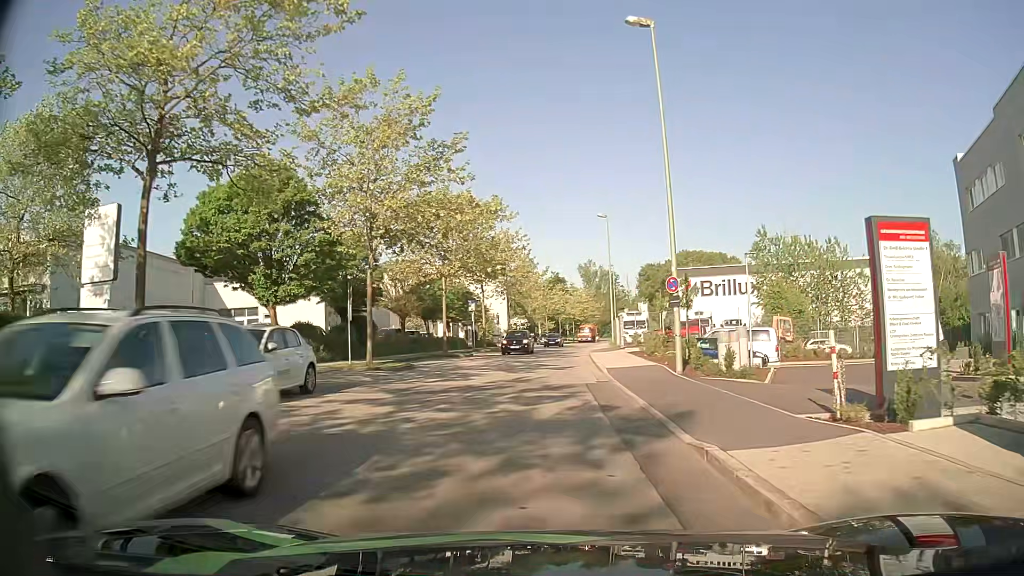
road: residential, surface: asphalt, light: Day
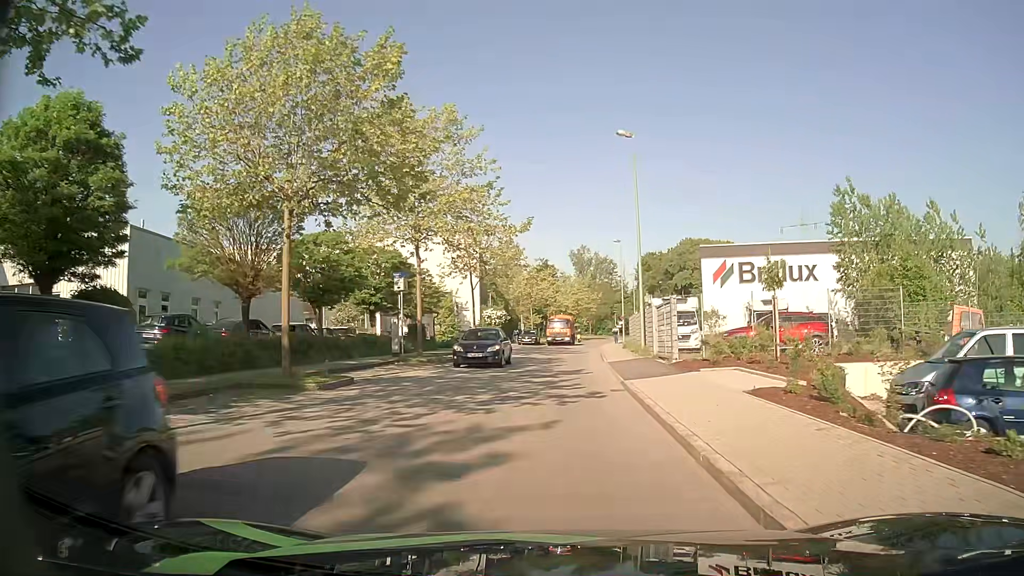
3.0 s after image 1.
(+0.2, +22.0) m; +1°
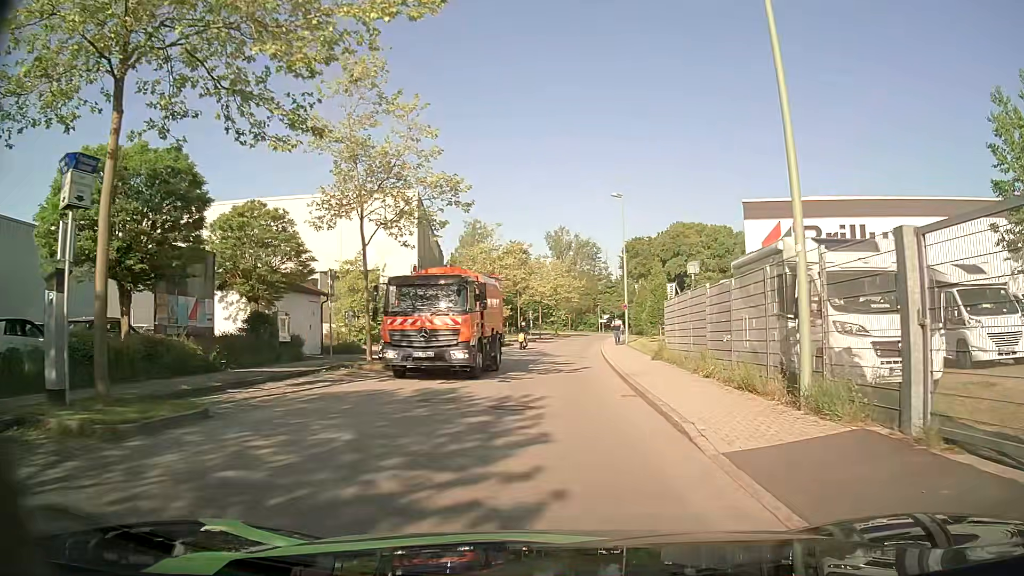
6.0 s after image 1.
(+0.3, +21.2) m; +2°
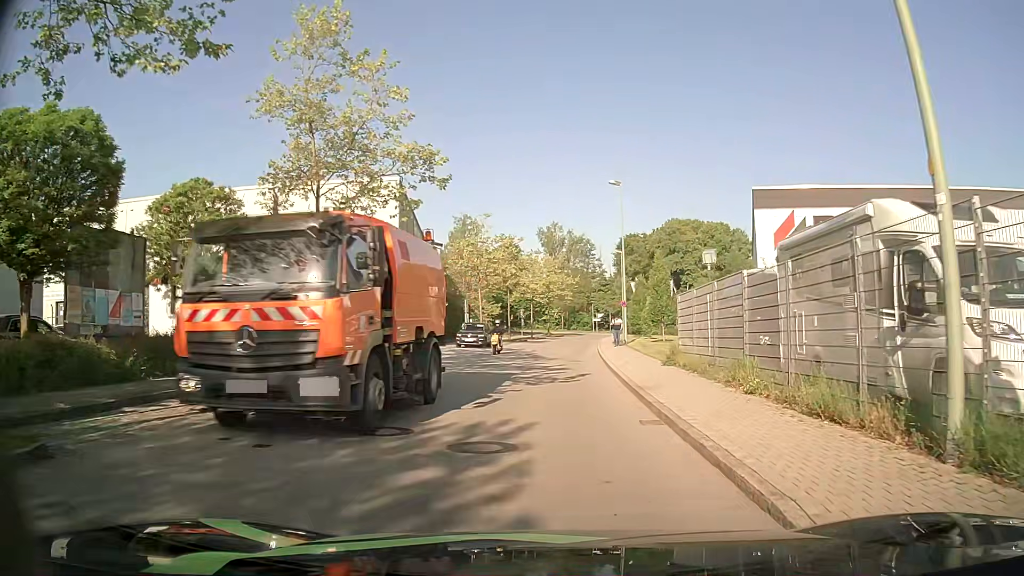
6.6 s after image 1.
(0.0, +3.8) m; +1°
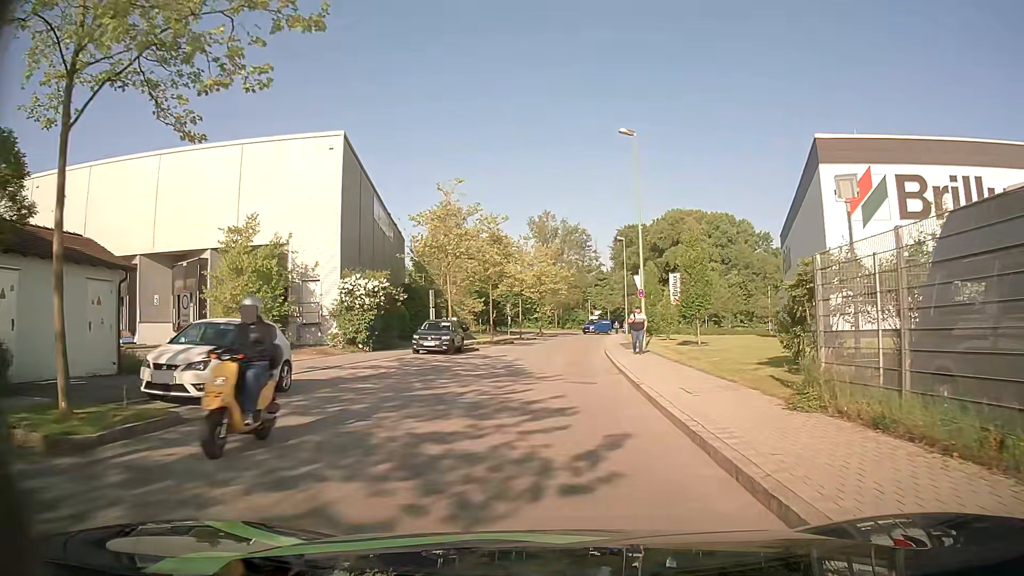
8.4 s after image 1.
(+0.1, +11.2) m; +1°
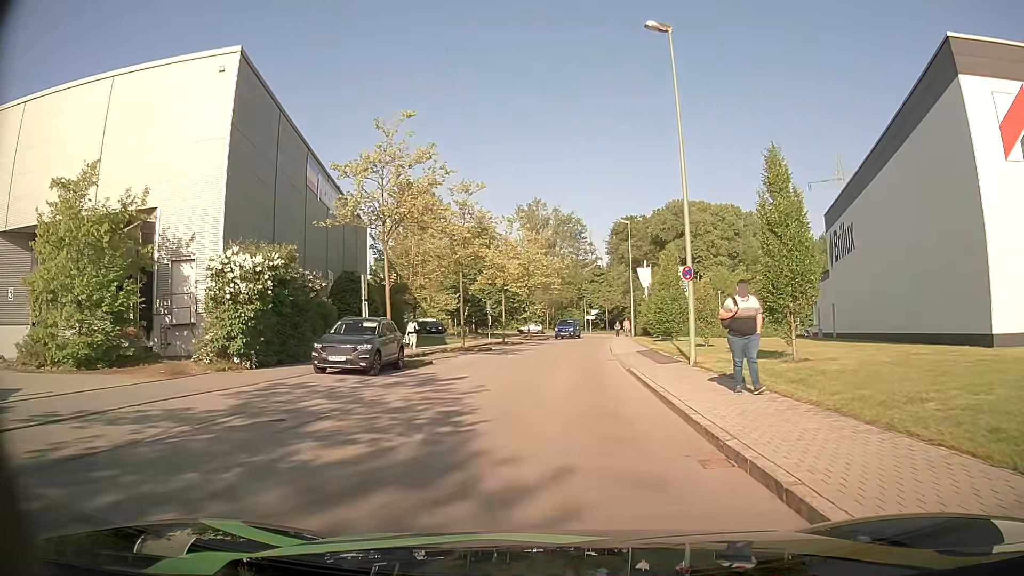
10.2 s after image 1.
(0.0, +12.1) m; +1°
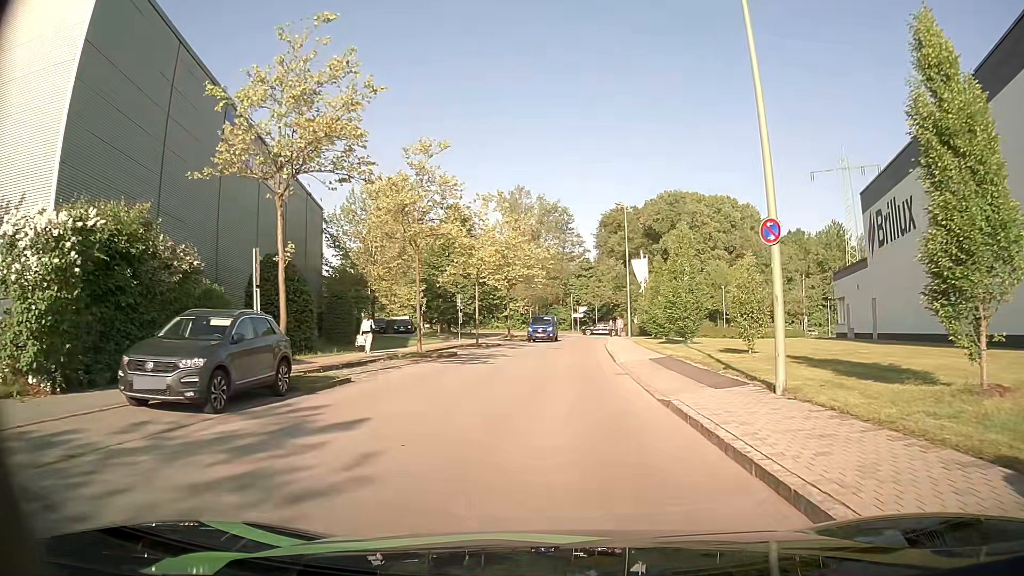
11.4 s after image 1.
(0.0, +8.4) m; 0°
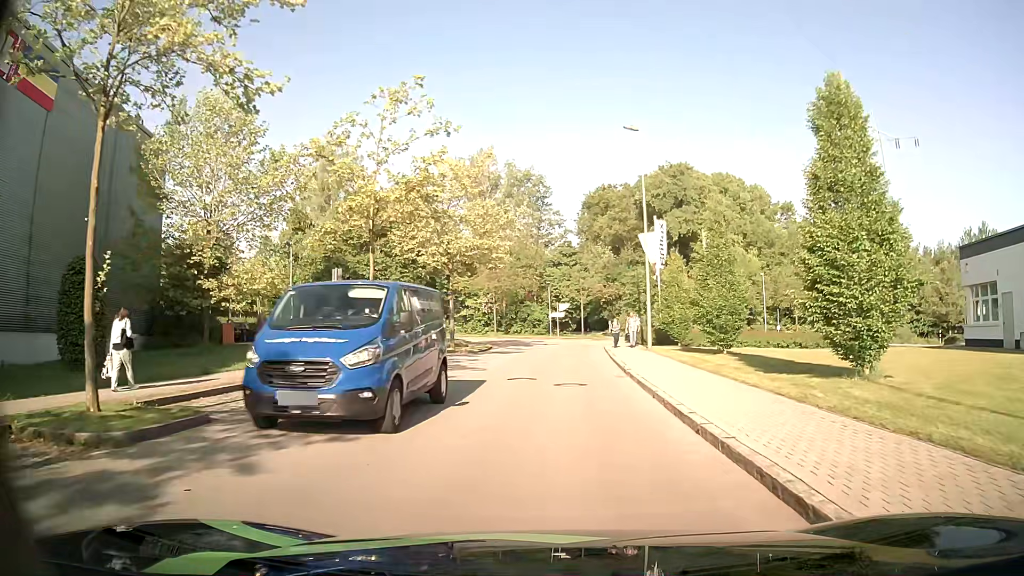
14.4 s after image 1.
(+0.4, +20.6) m; +1°
